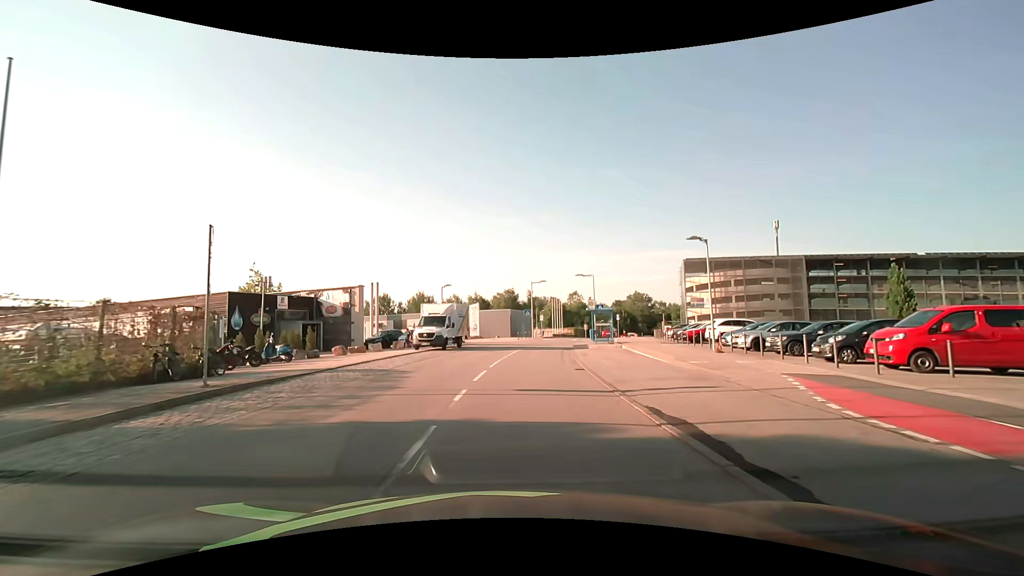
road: residential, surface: asphalt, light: Day
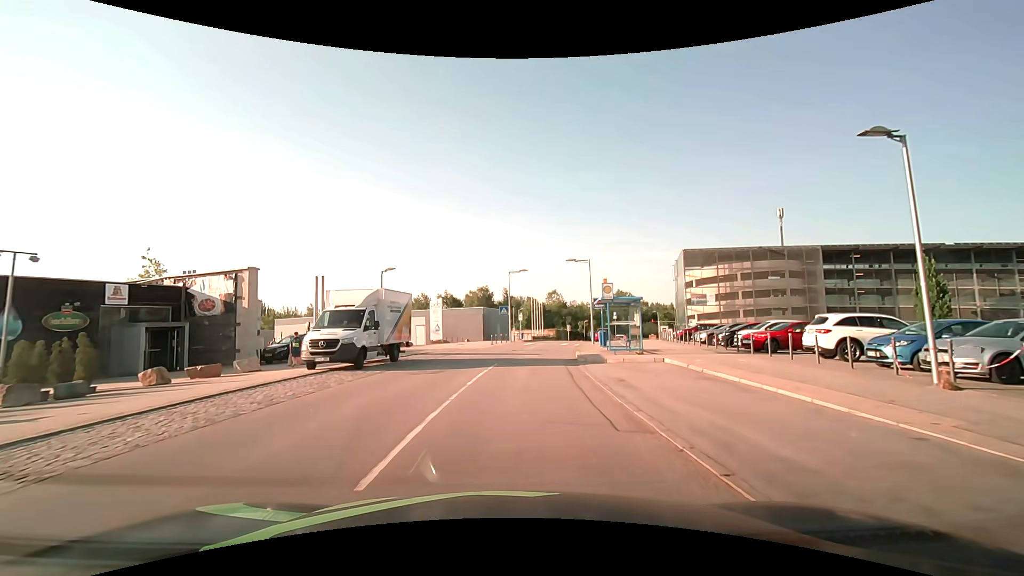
(+0.4, +13.0) m; +3°
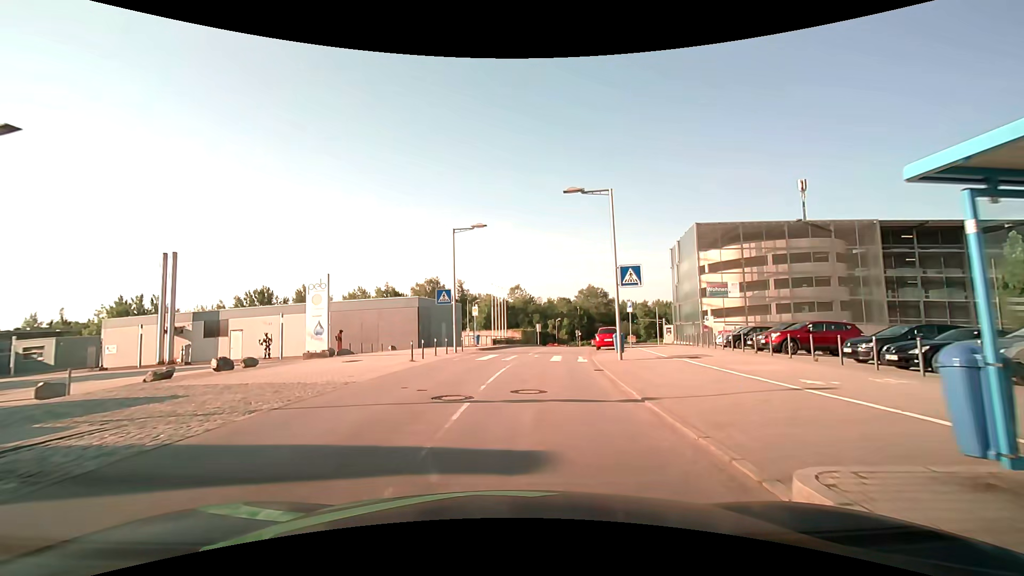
(+0.8, +21.6) m; +4°
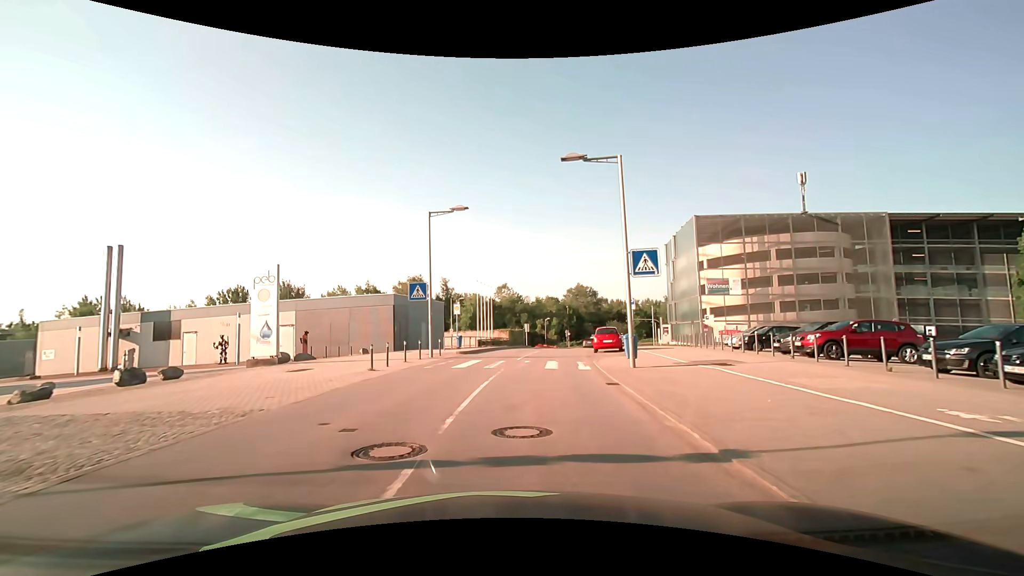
(+0.1, +4.1) m; +2°
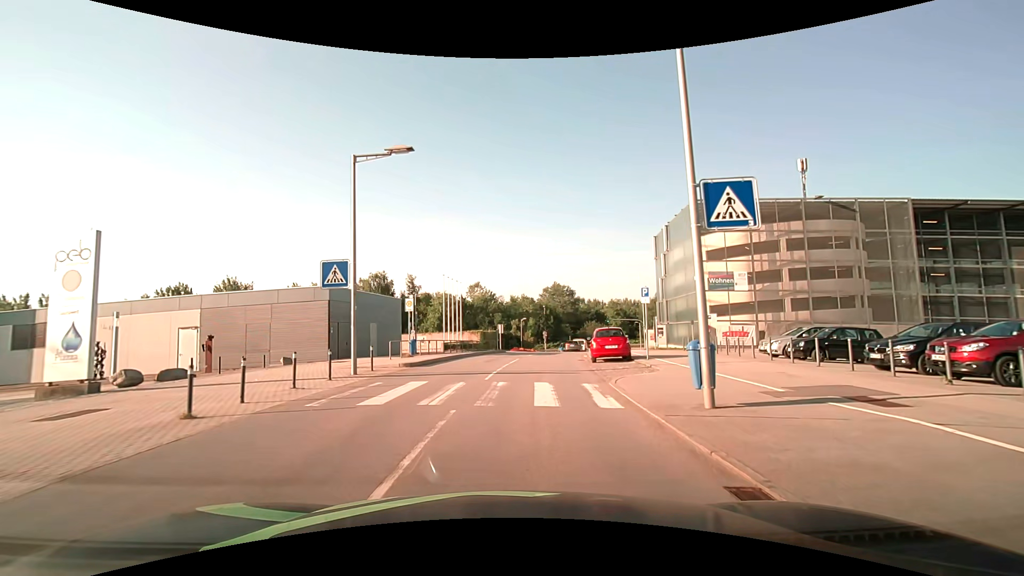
(+0.1, +8.0) m; +2°
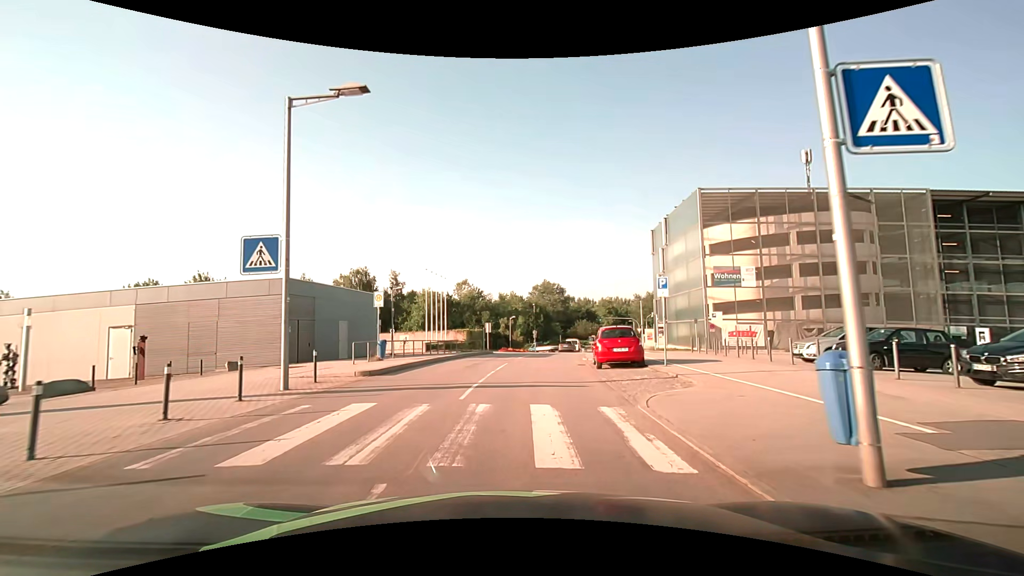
(+0.1, +3.9) m; +2°
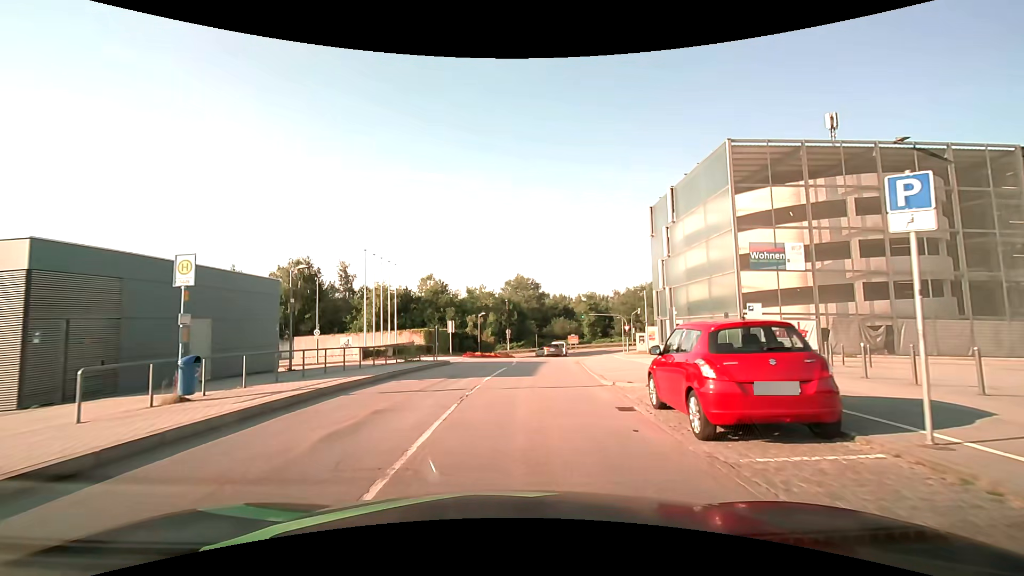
(+0.3, +11.7) m; +3°
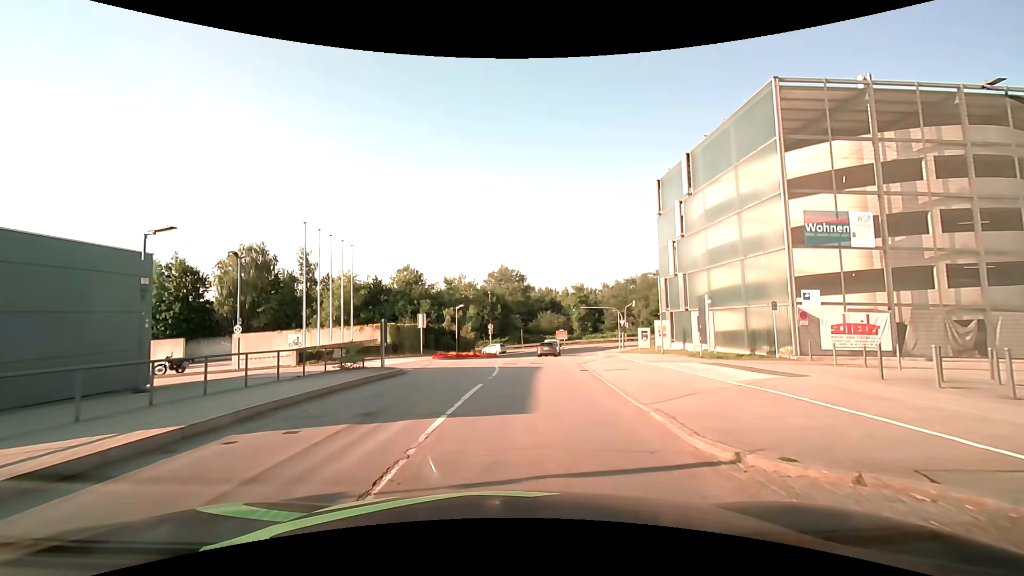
(+0.2, +7.9) m; +2°
